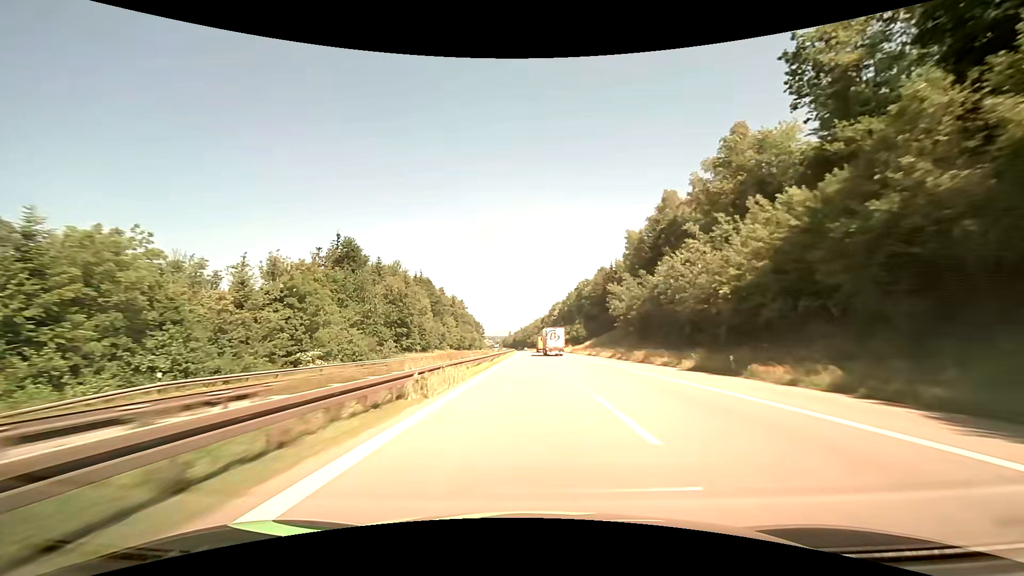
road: motorway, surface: asphalt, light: Day
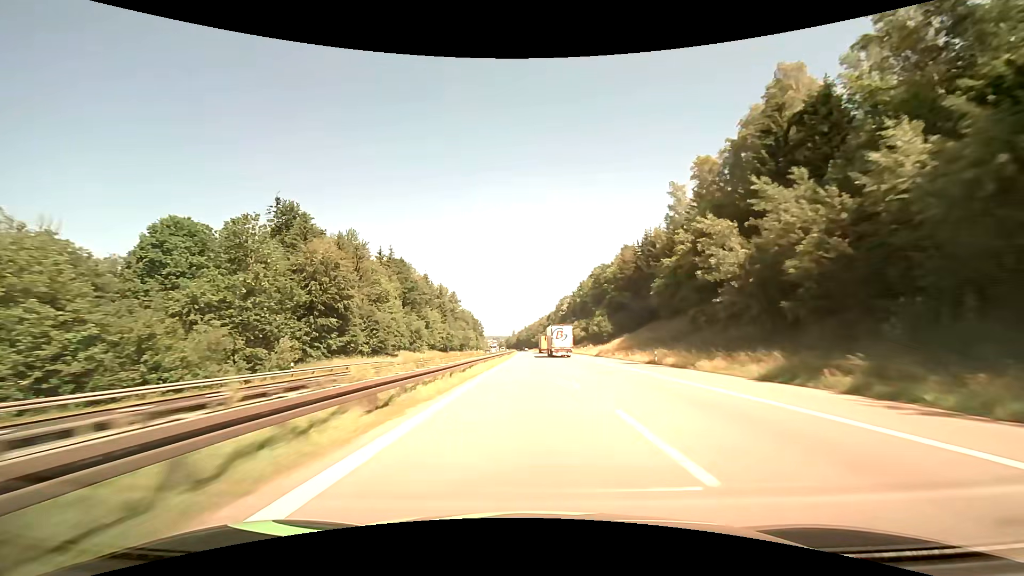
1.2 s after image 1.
(-0.2, +38.2) m; -1°
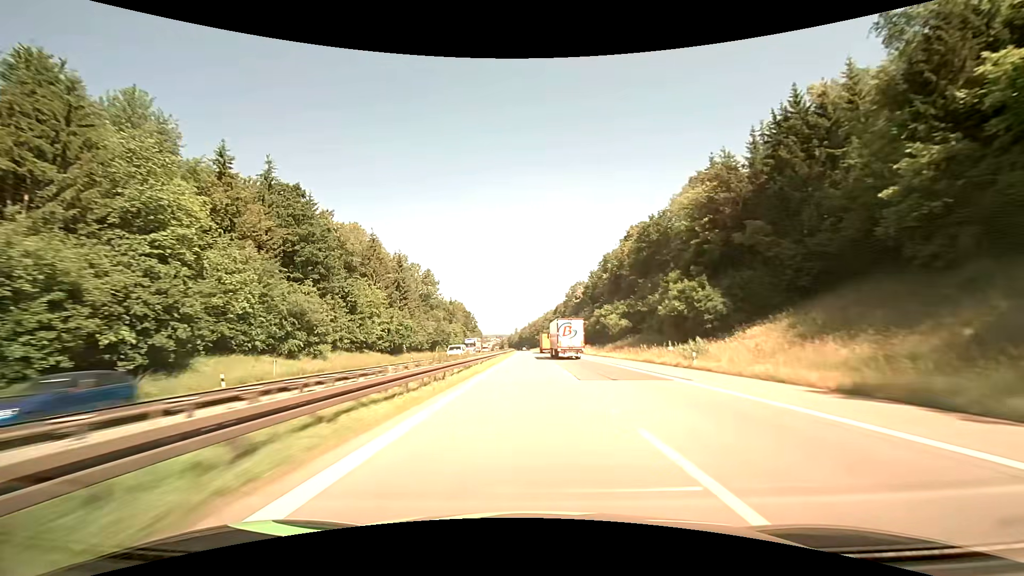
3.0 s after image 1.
(-0.1, +57.2) m; 0°
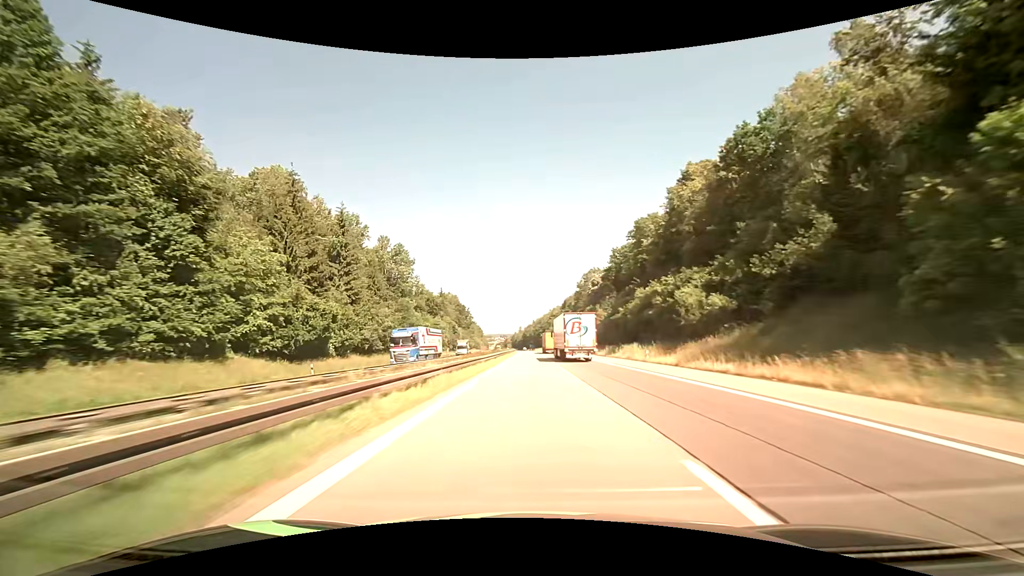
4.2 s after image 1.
(-0.1, +38.1) m; 0°
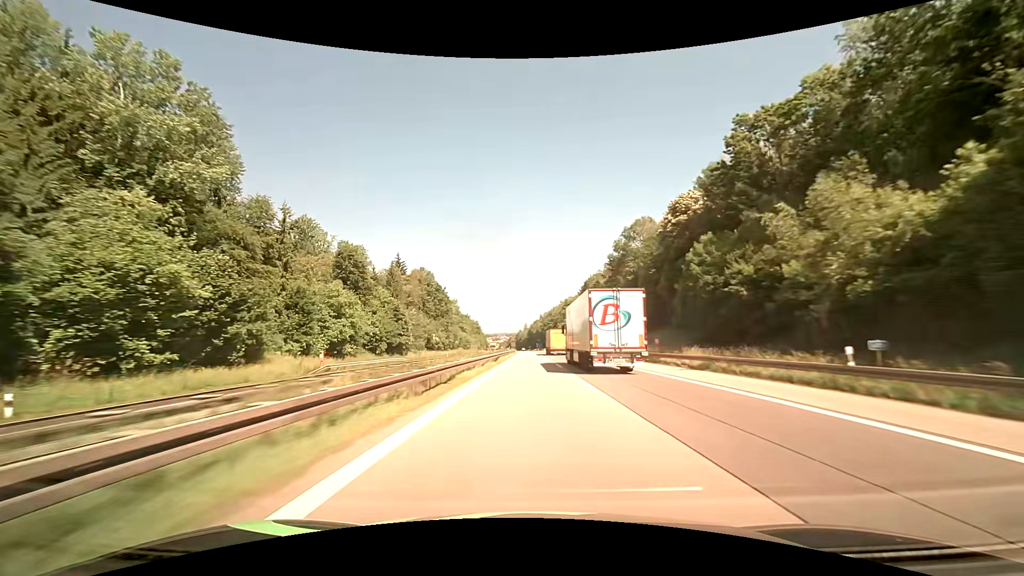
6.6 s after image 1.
(-0.7, +76.2) m; -1°
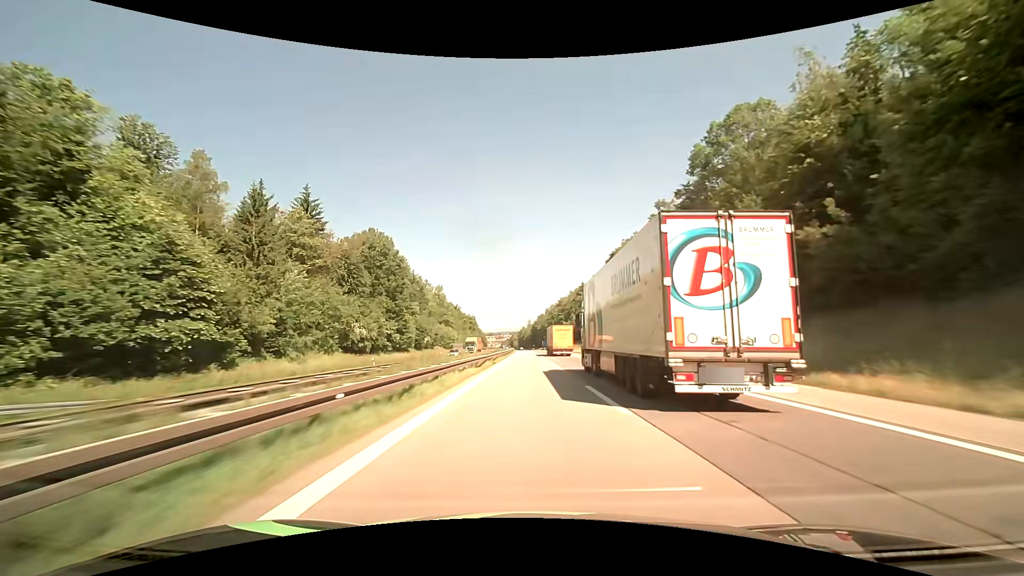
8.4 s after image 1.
(-0.4, +57.1) m; -1°
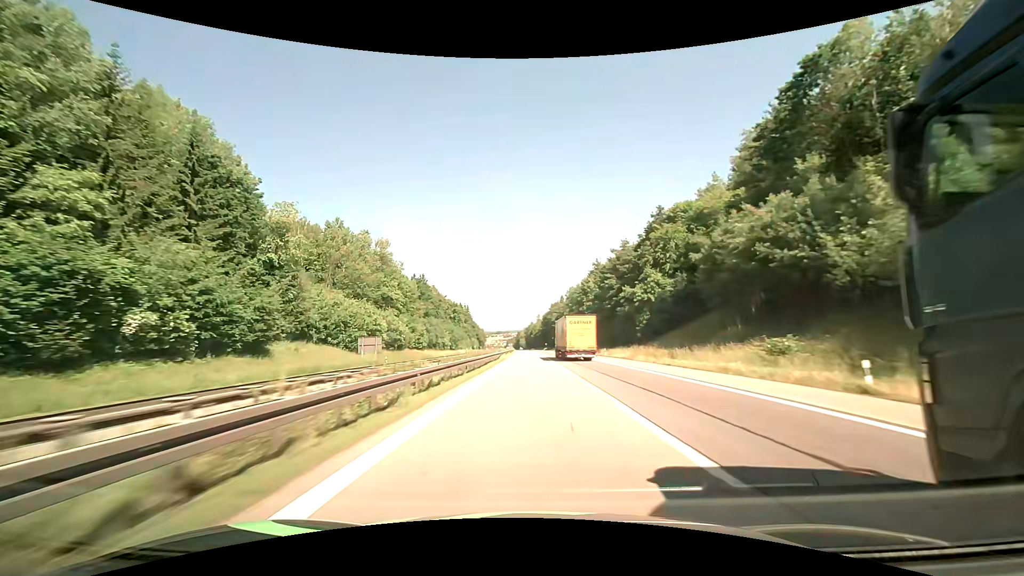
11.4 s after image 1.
(-0.7, +95.1) m; -1°
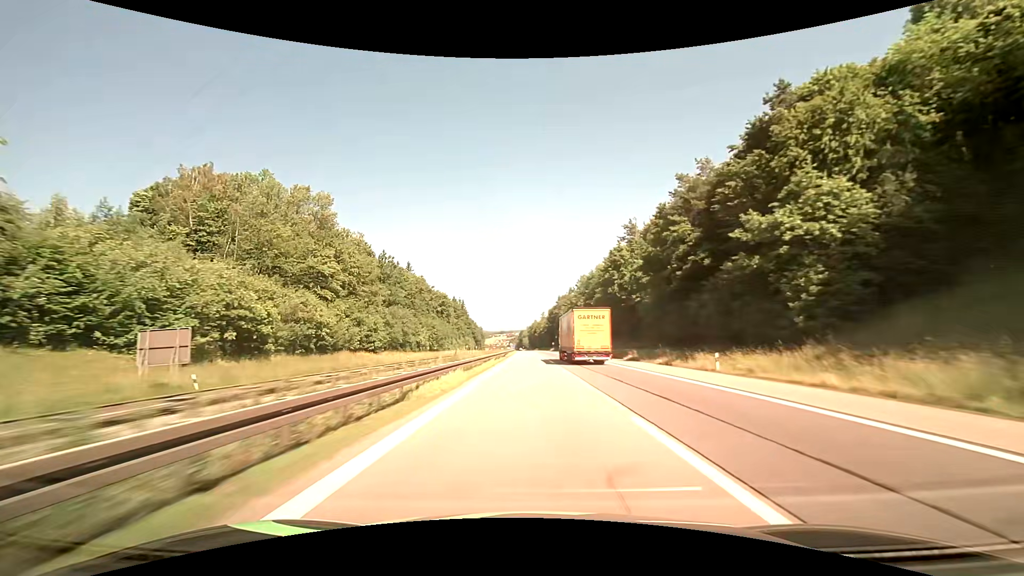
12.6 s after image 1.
(-0.3, +38.0) m; -1°
(0, +10) (0, +20) (0, +30) (0, +40) (0, +50) (0, +60) (0, +70) (-1, +80) (-1, +90) (-1, +100) m
